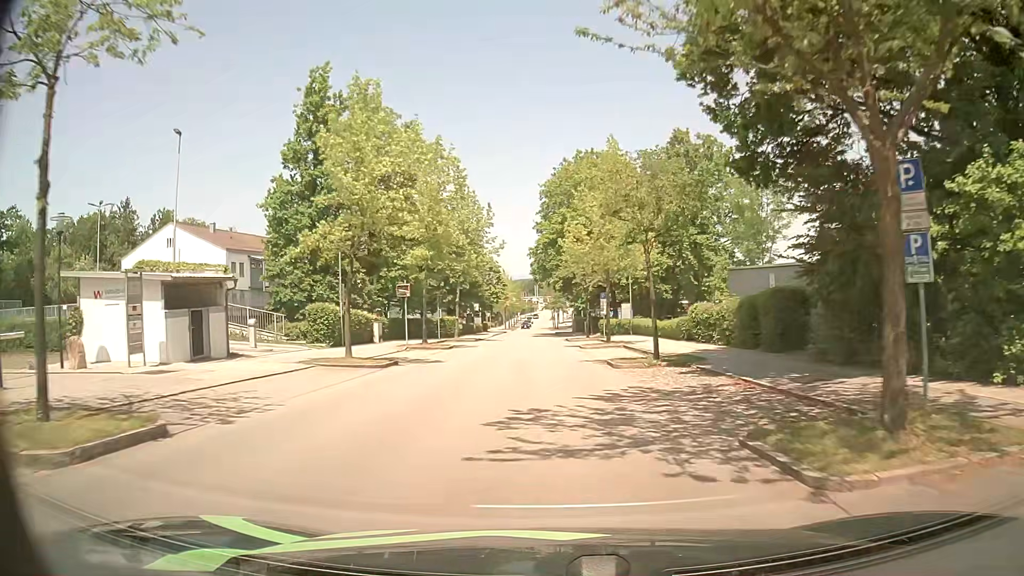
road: residential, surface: asphalt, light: Day
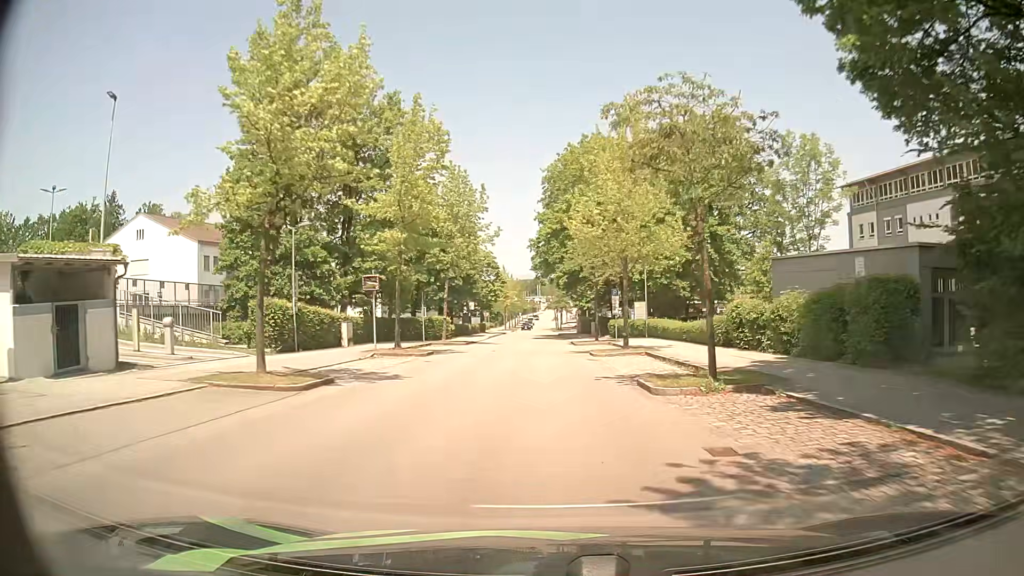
(-0.1, +6.8) m; 0°
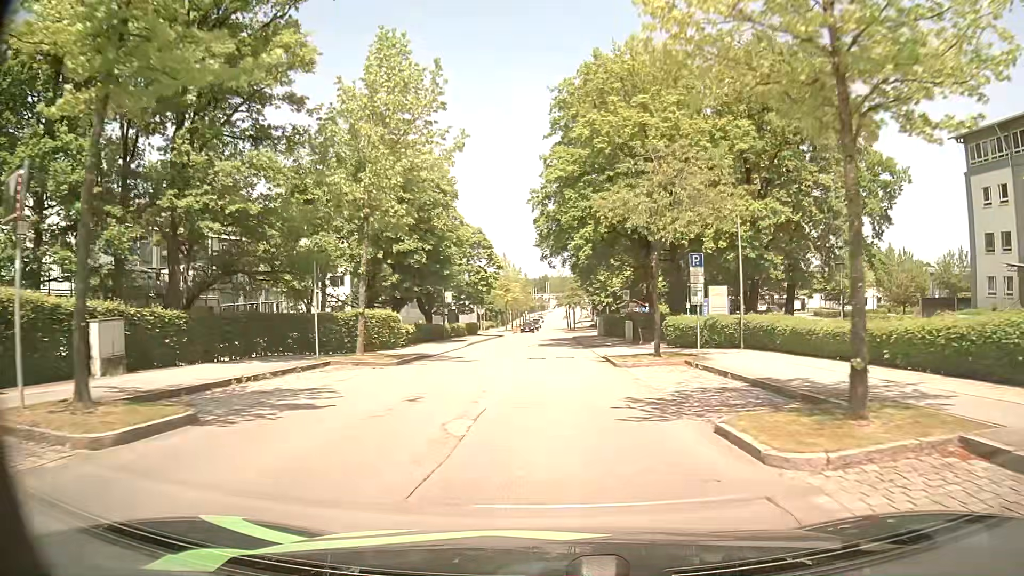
(-0.1, +20.6) m; -1°
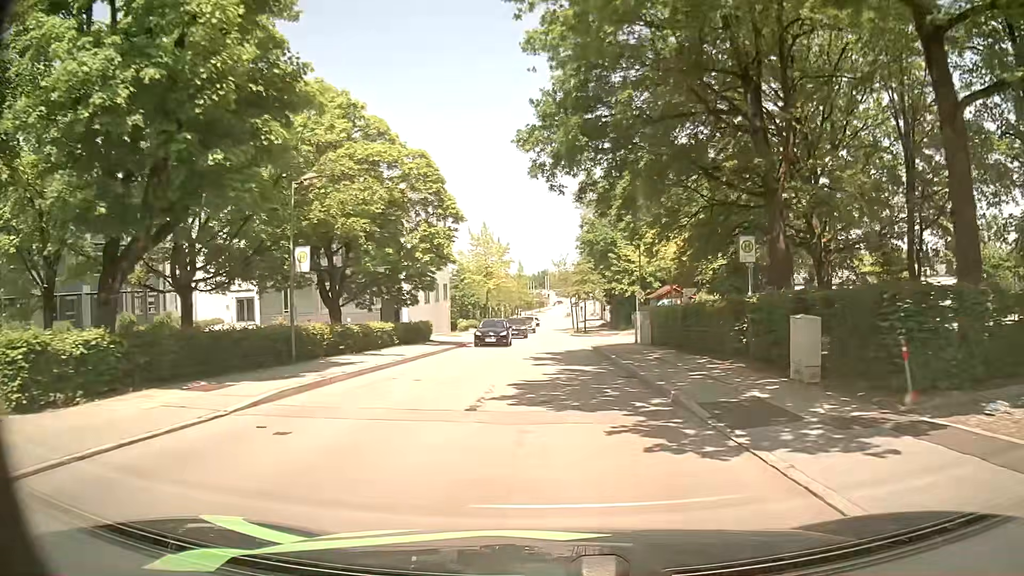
(-0.1, +27.4) m; -1°
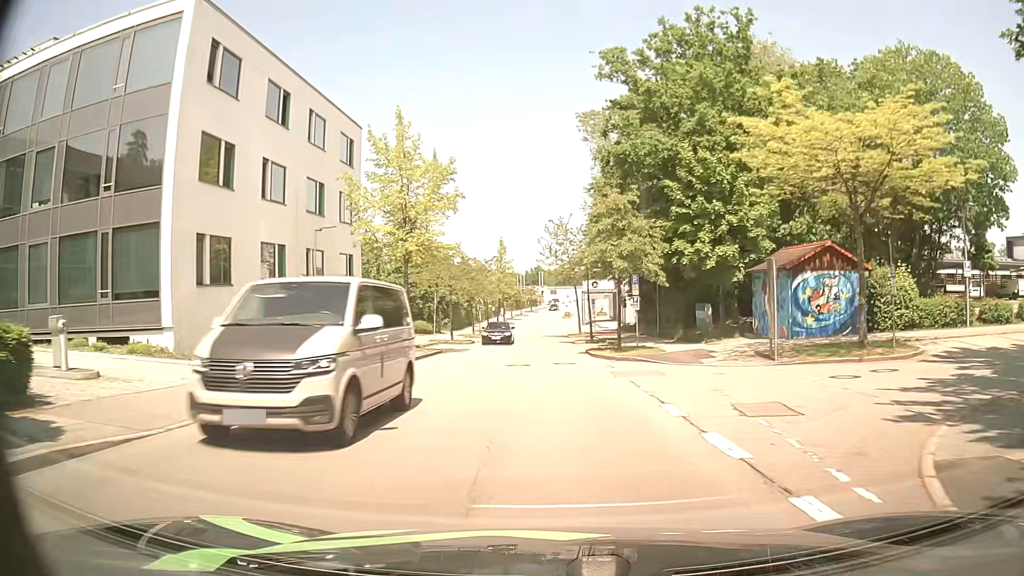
(+0.7, +34.2) m; +2°
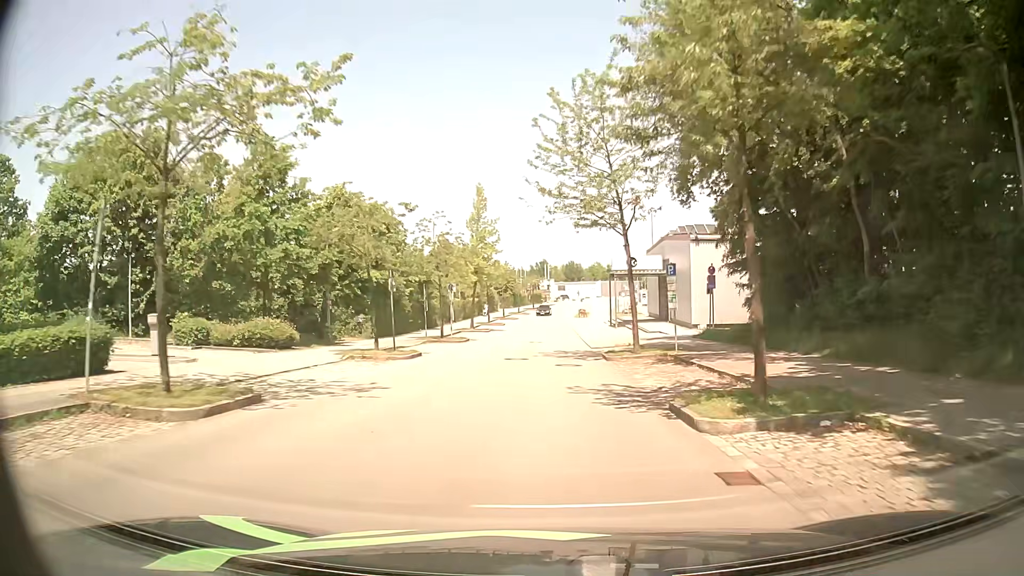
(-0.5, +34.5) m; -2°
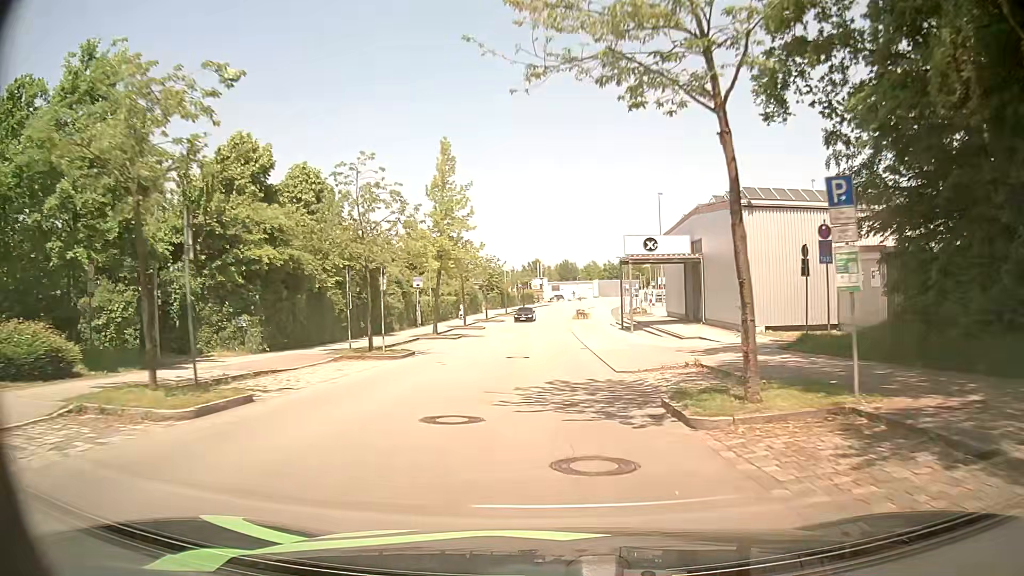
(+0.2, +14.1) m; +1°
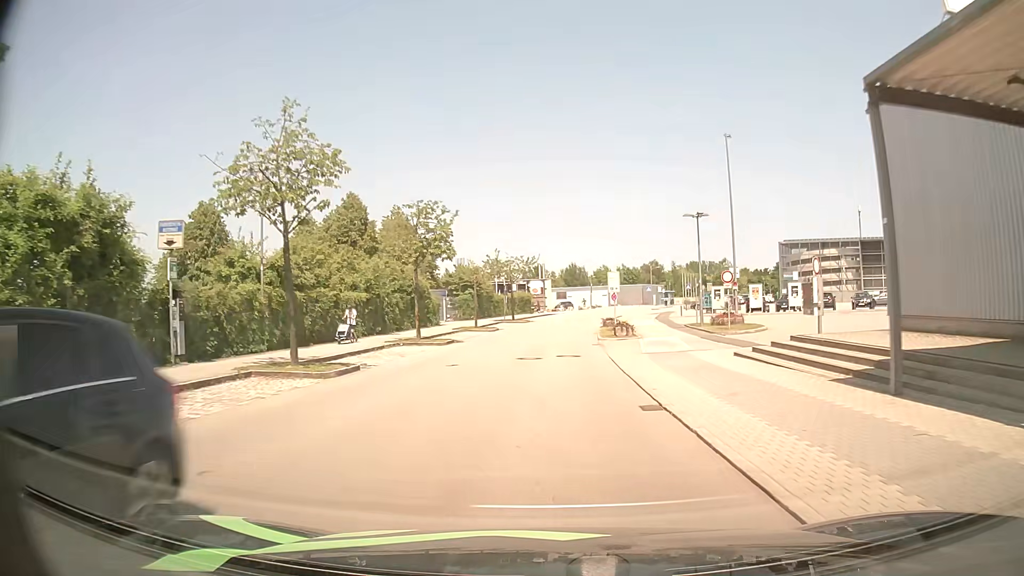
(-0.1, +35.7) m; 0°
(0, +10) (0, +20) (0, +30) (0, +40) (+1, +50) (+2, +60) (+4, +70) (+6, +79) (+9, +89) (+13, +98) m
